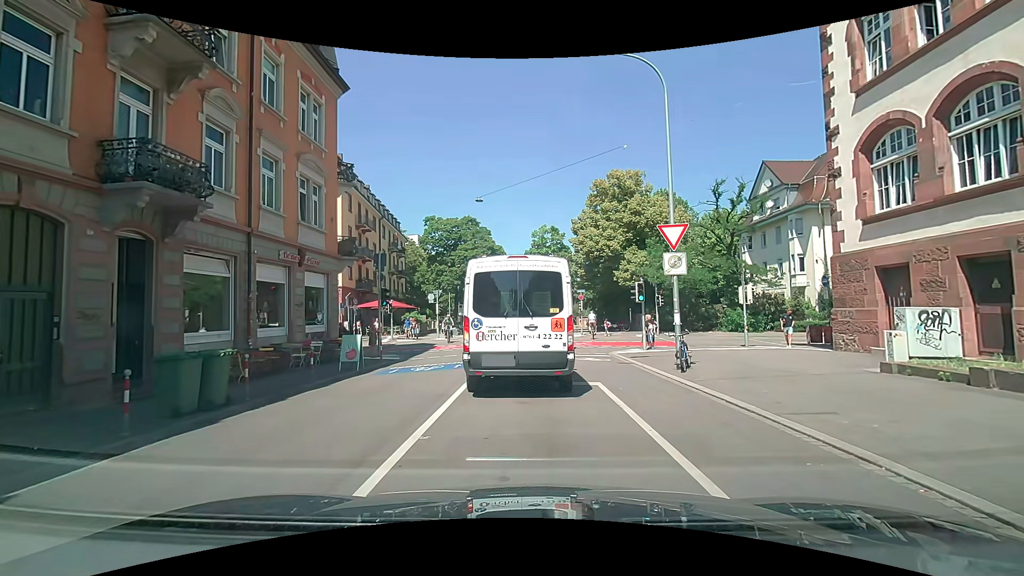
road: residential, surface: asphalt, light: Day
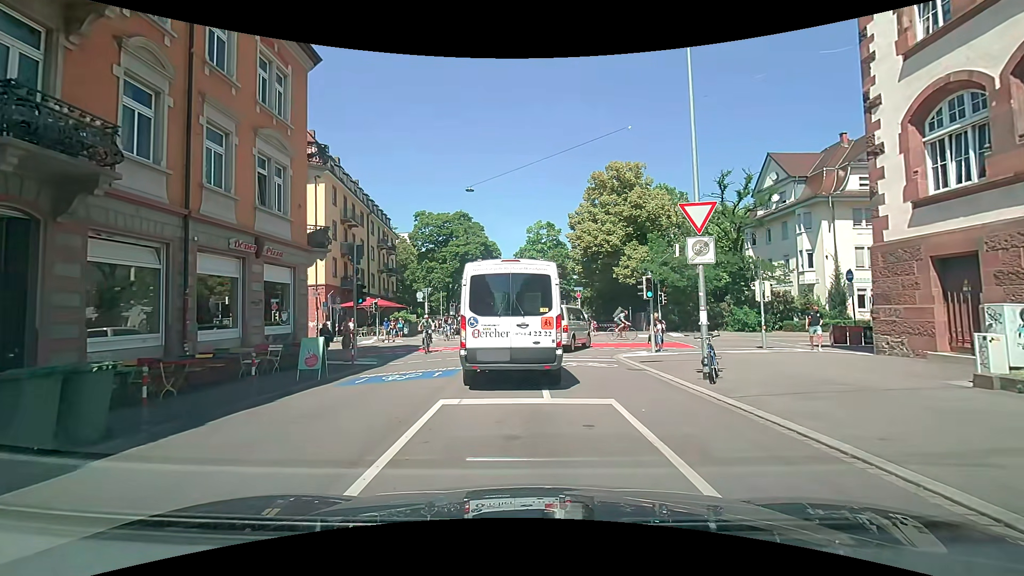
(+0.2, +2.6) m; +2°
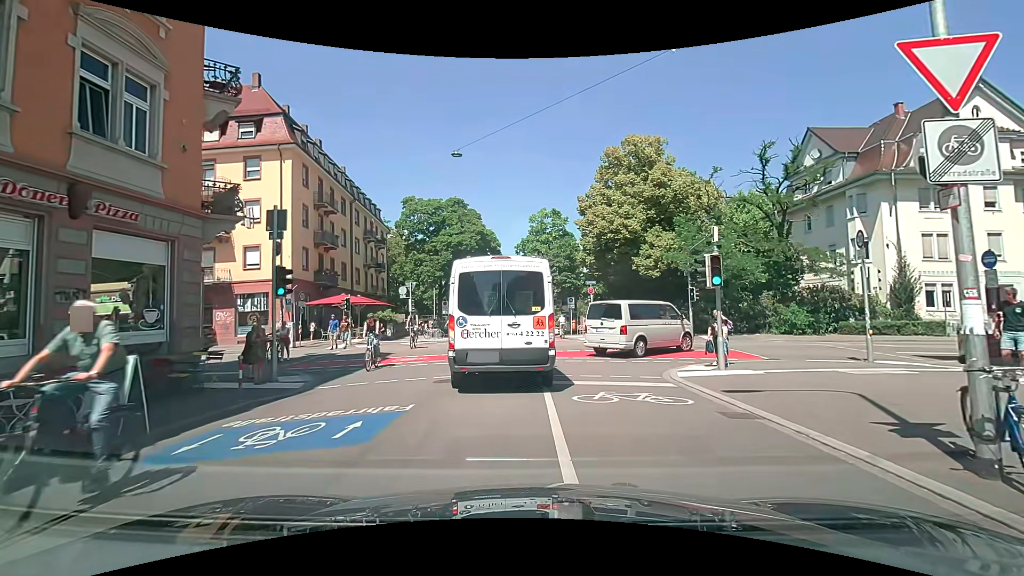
(+0.2, +6.7) m; +1°
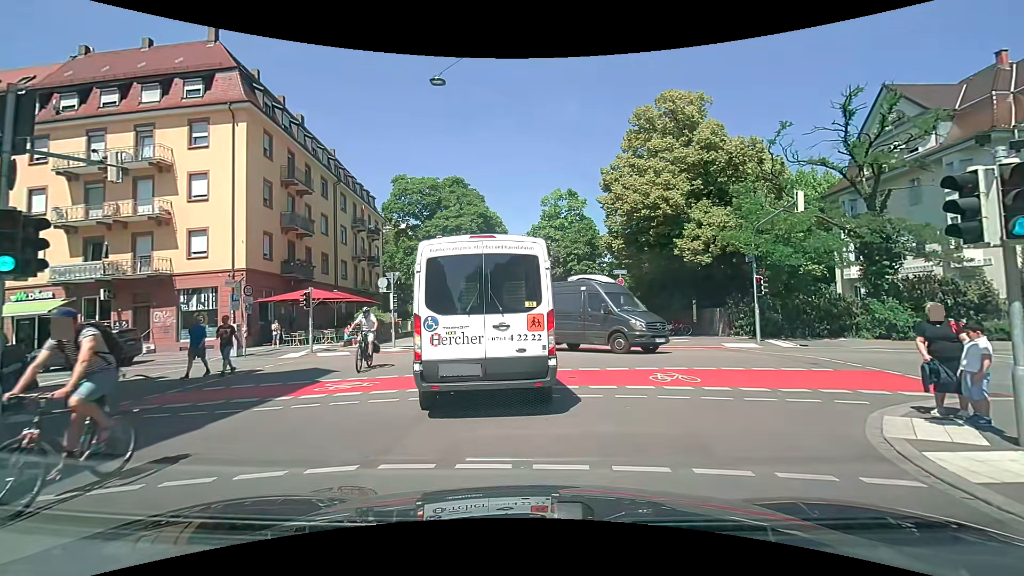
(-0.1, +7.4) m; -2°
